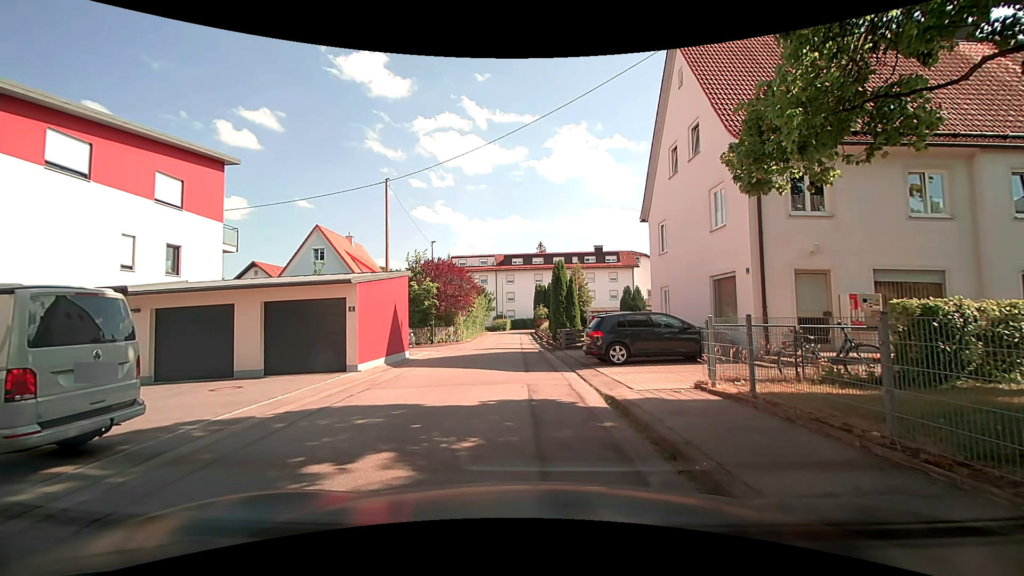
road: residential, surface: asphalt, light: Day
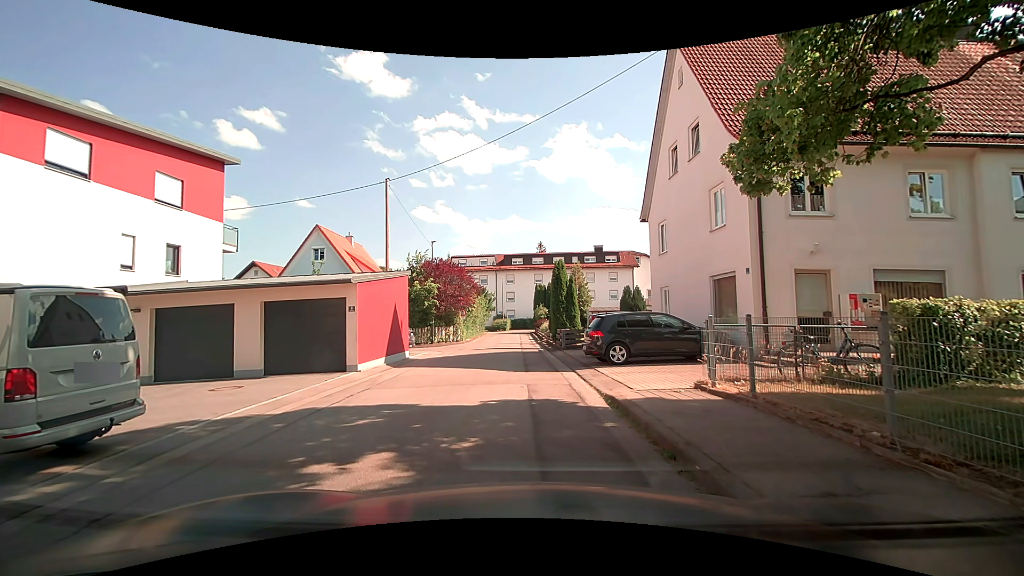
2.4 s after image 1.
(0.0, +0.1) m; 0°
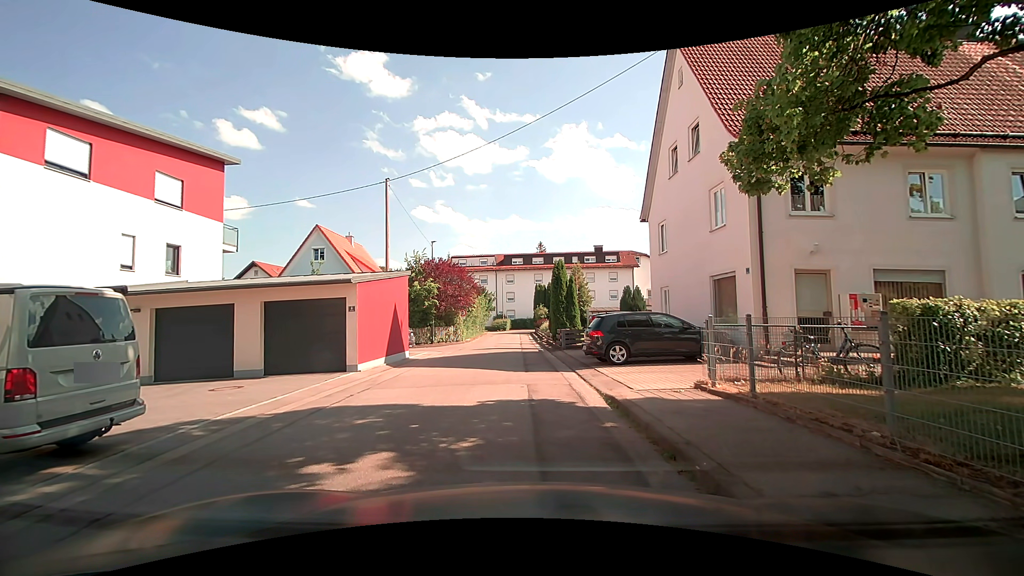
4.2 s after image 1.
(0.0, 0.0) m; 0°
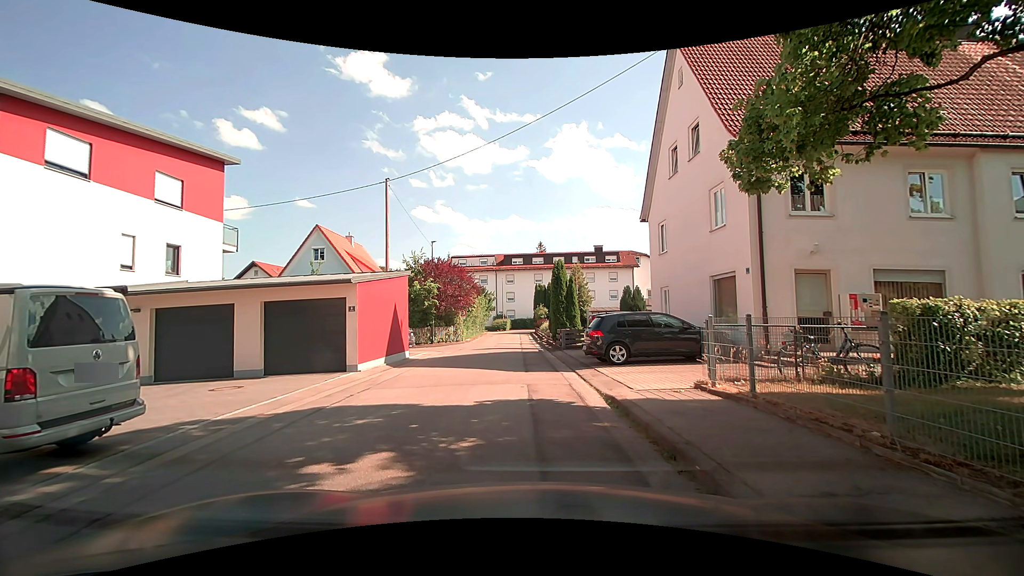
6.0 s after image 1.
(0.0, 0.0) m; 0°
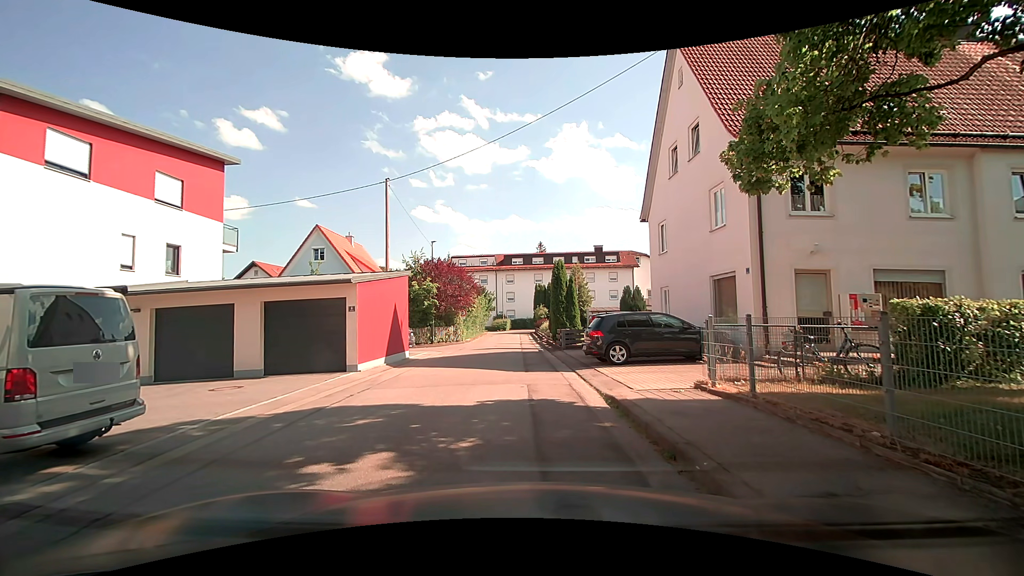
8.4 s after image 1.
(0.0, 0.0) m; 0°
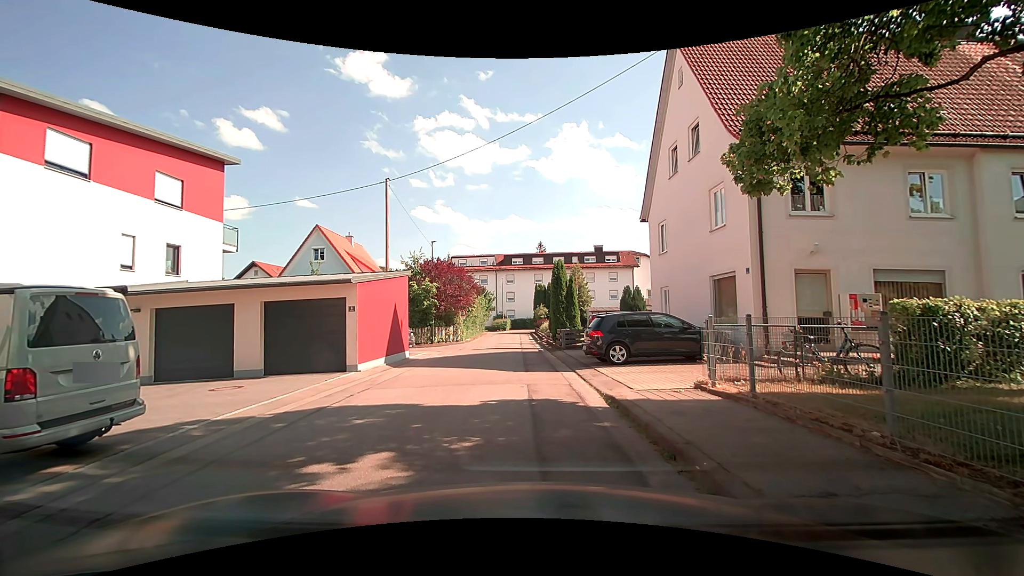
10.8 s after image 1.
(0.0, 0.0) m; 0°
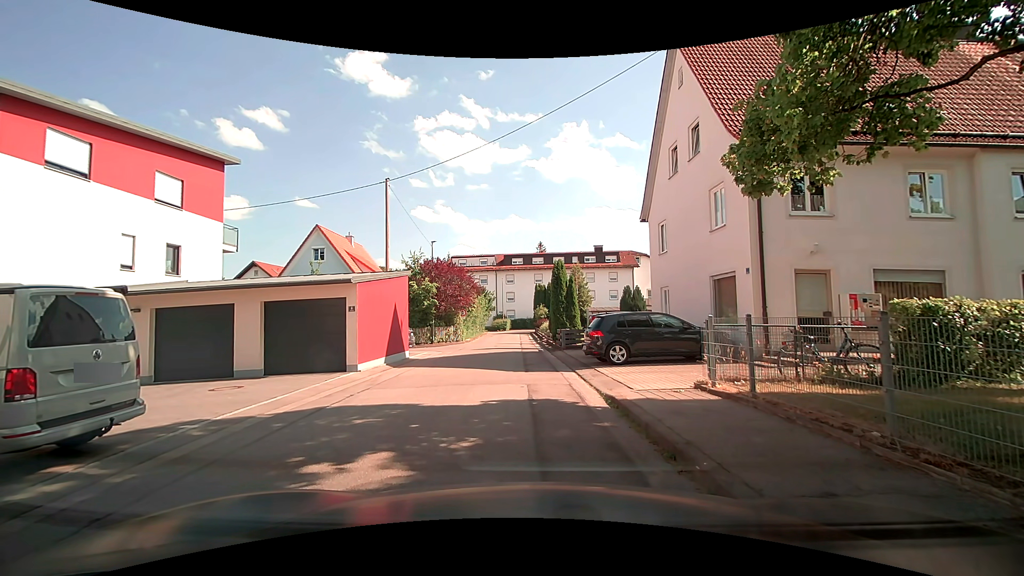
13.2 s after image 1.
(0.0, 0.0) m; 0°
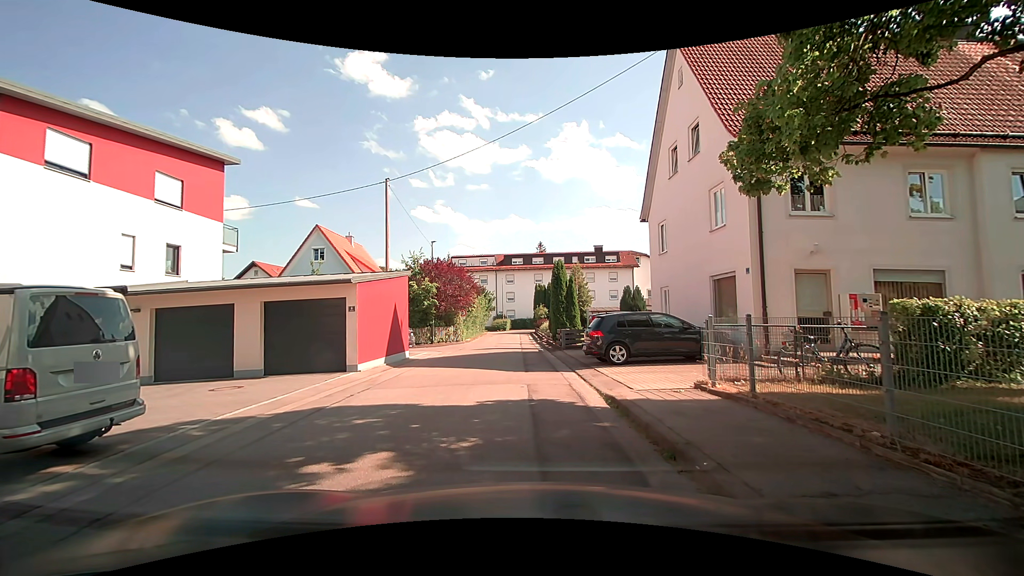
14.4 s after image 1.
(0.0, 0.0) m; 0°
